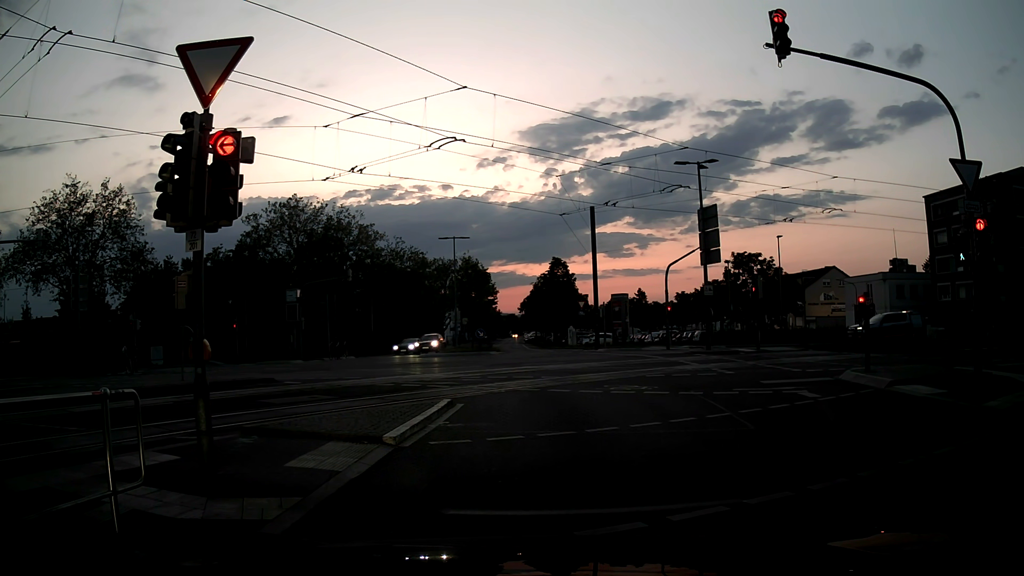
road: secondary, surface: asphalt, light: Dusk
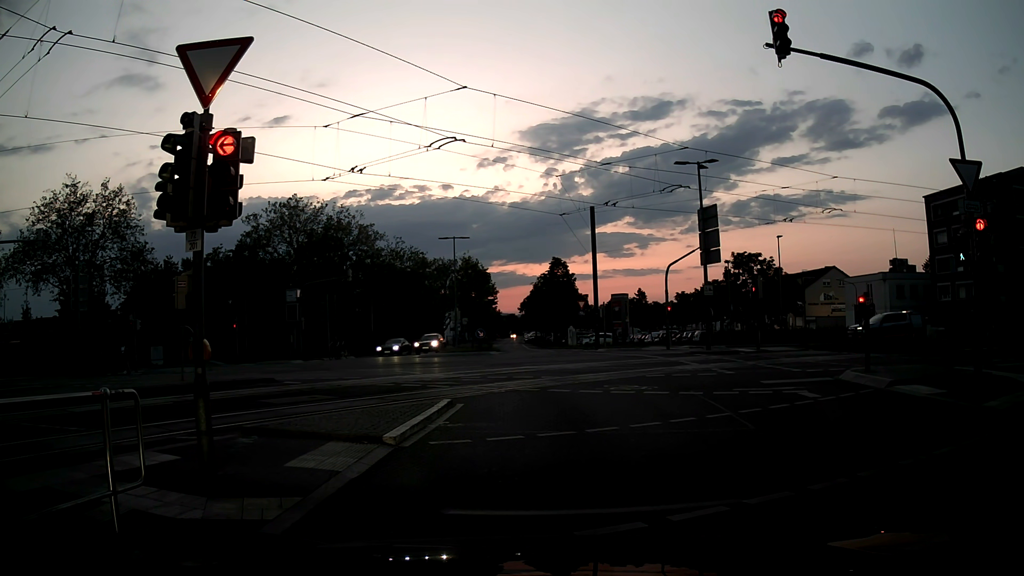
(0.0, 0.0) m; 0°
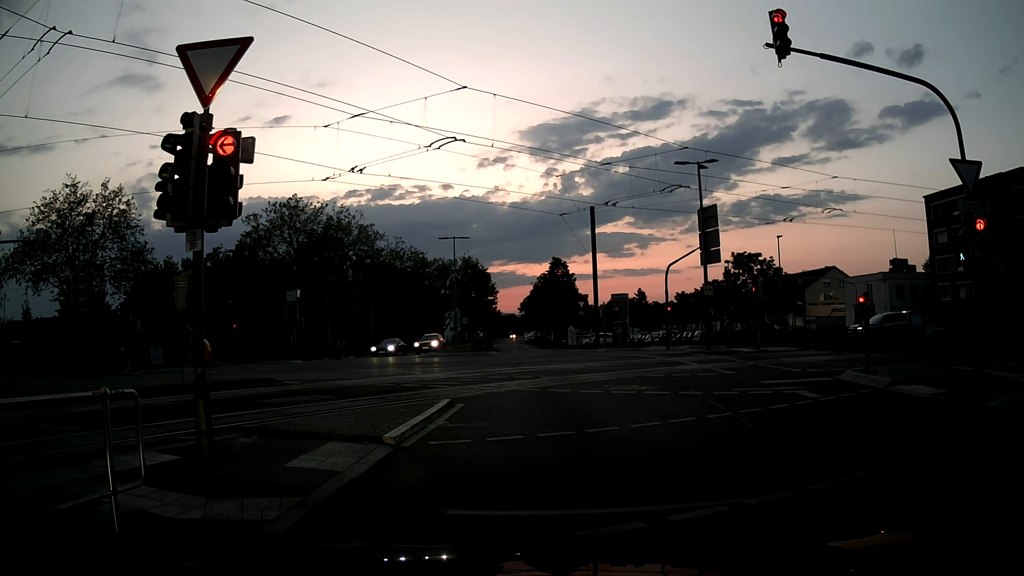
(0.0, 0.0) m; 0°
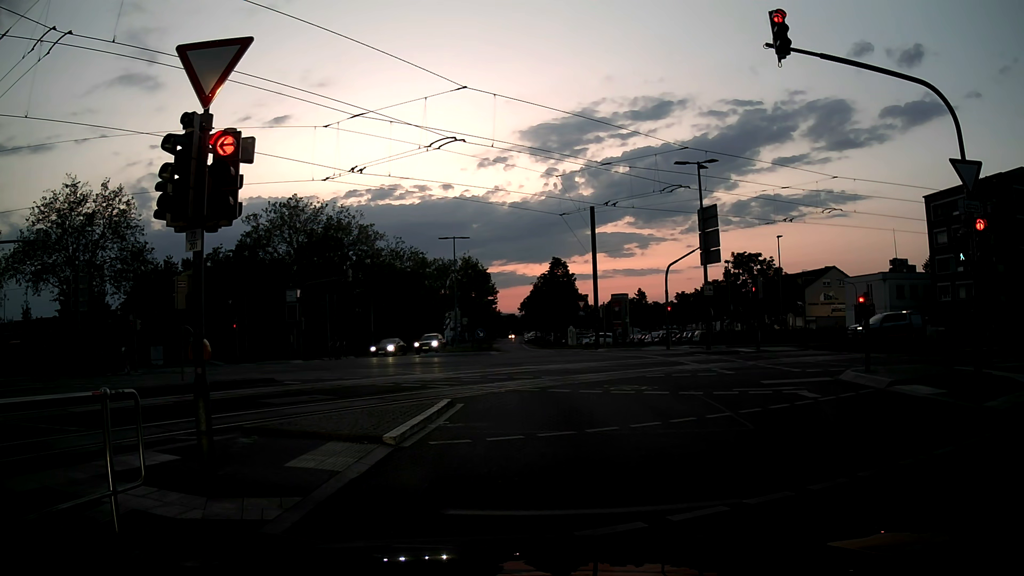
(0.0, 0.0) m; 0°
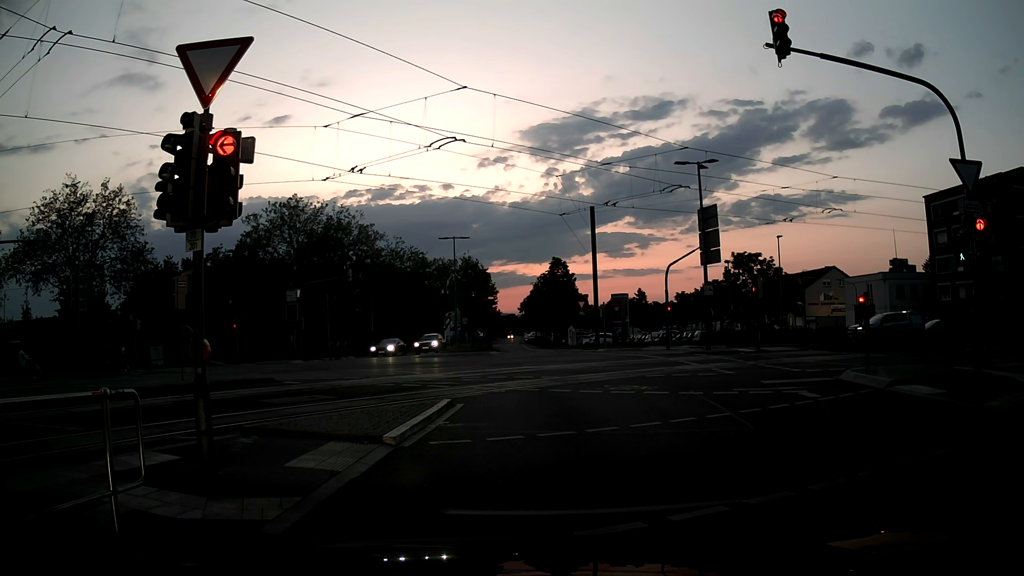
(0.0, 0.0) m; 0°
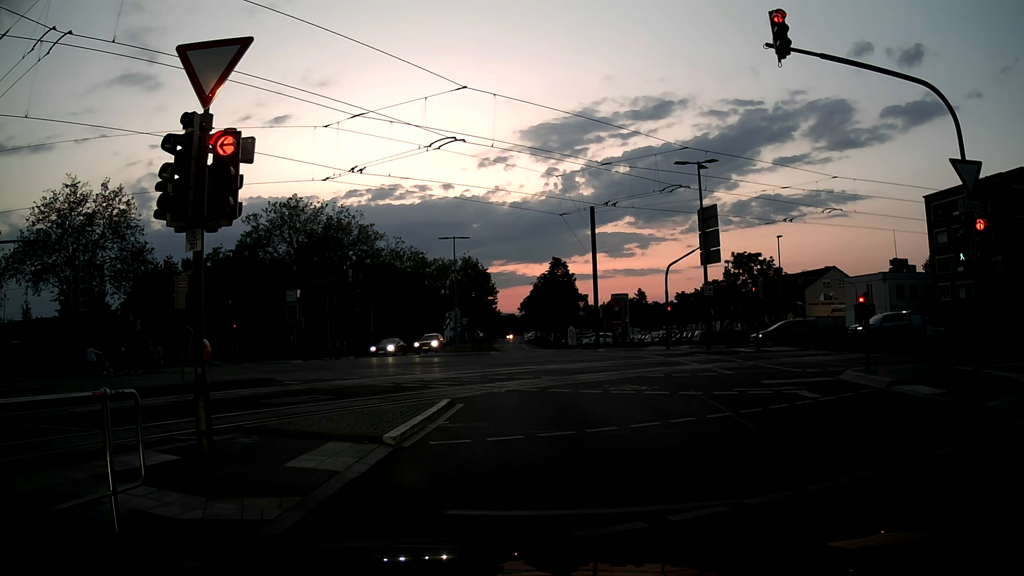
(0.0, 0.0) m; 0°
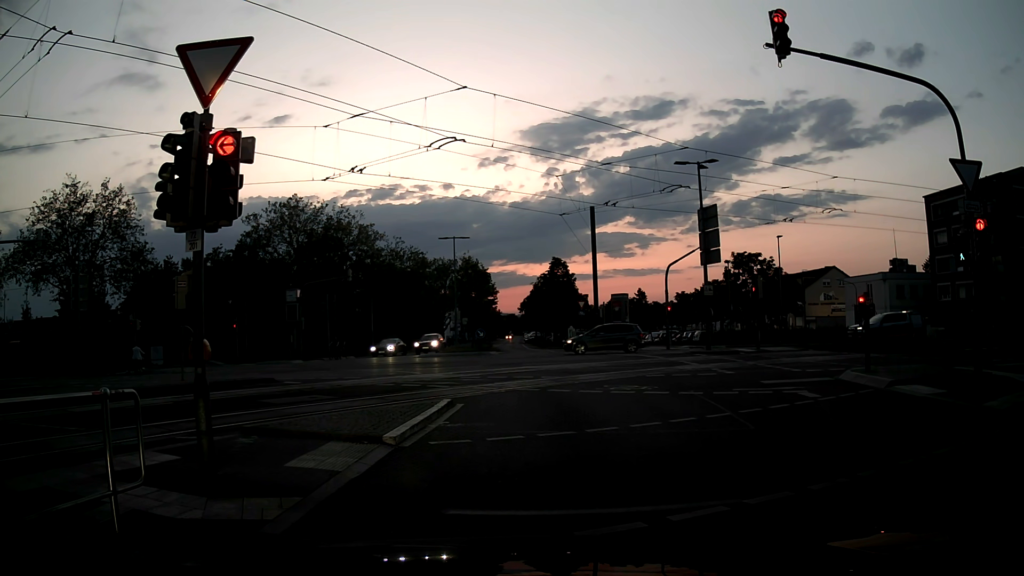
(0.0, 0.0) m; 0°
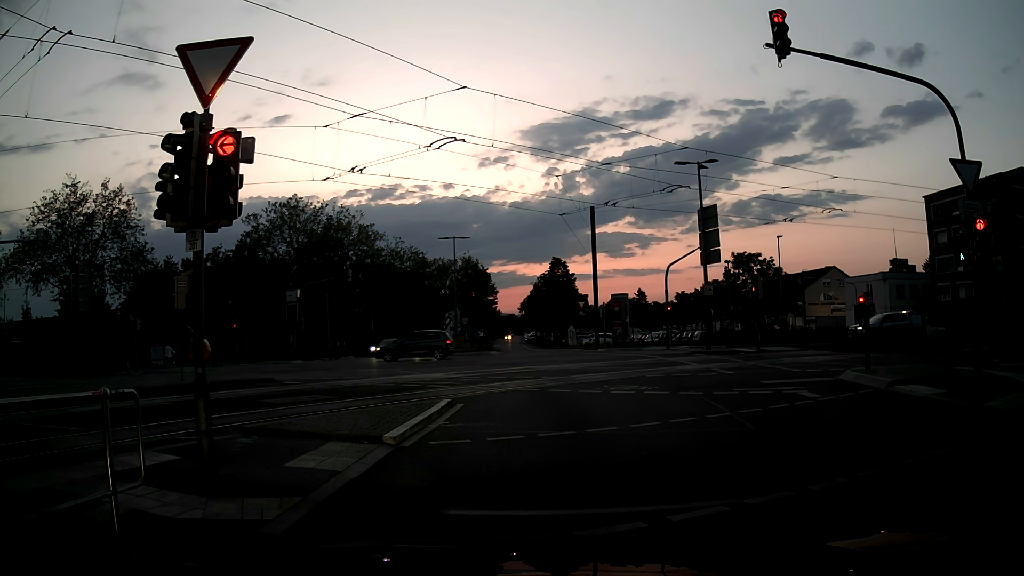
(0.0, 0.0) m; 0°
(0, +10) (-1, +20) (-5, +29) (-13, +35) (-22, +39) (-31, +41) (-41, +42) (-51, +42) (-61, +42) (-71, +42) m
